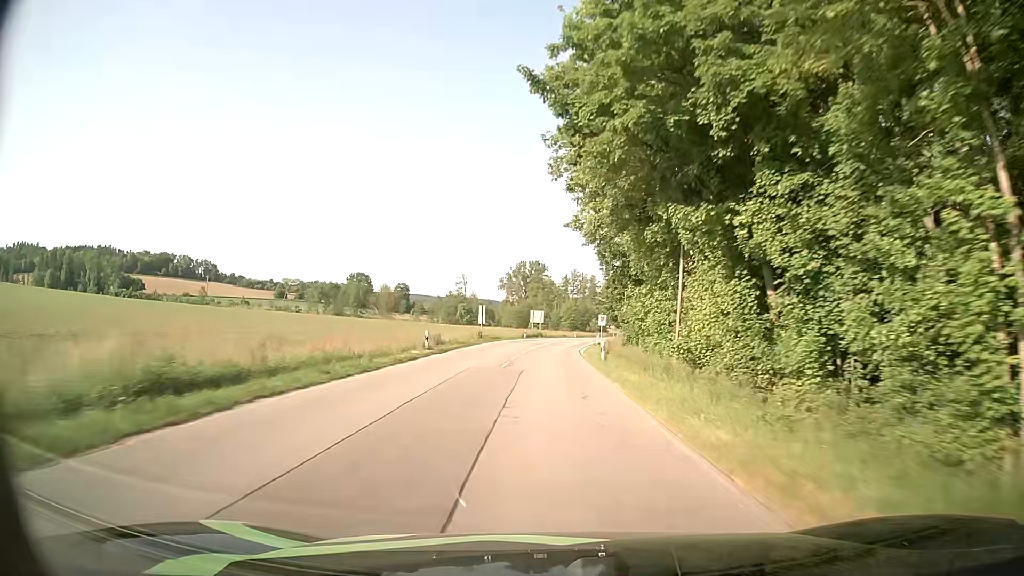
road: secondary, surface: asphalt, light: Day
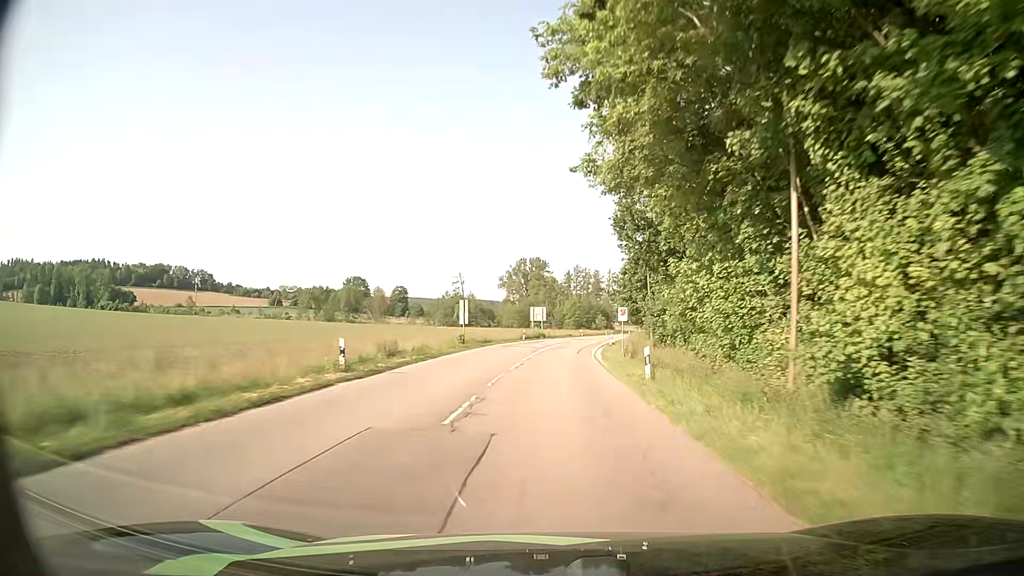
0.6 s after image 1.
(+0.1, +12.9) m; 0°
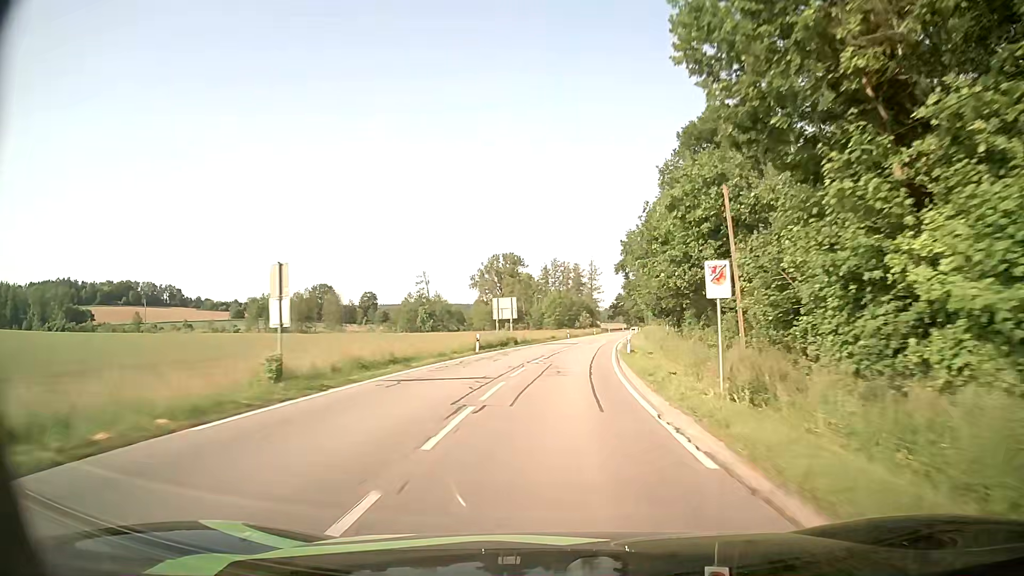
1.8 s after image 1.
(+0.3, +25.9) m; +2°
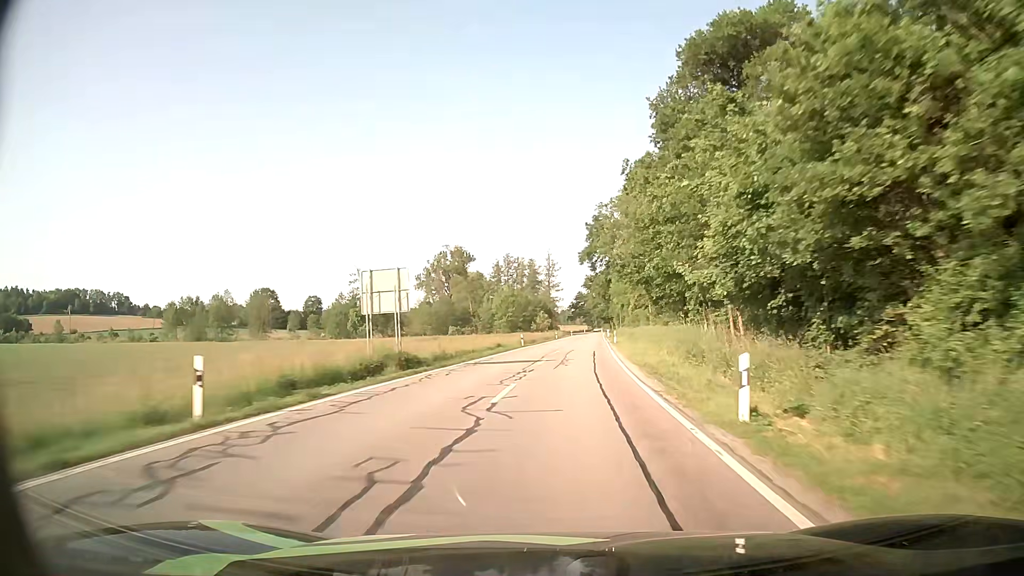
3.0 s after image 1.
(+0.6, +26.3) m; +3°
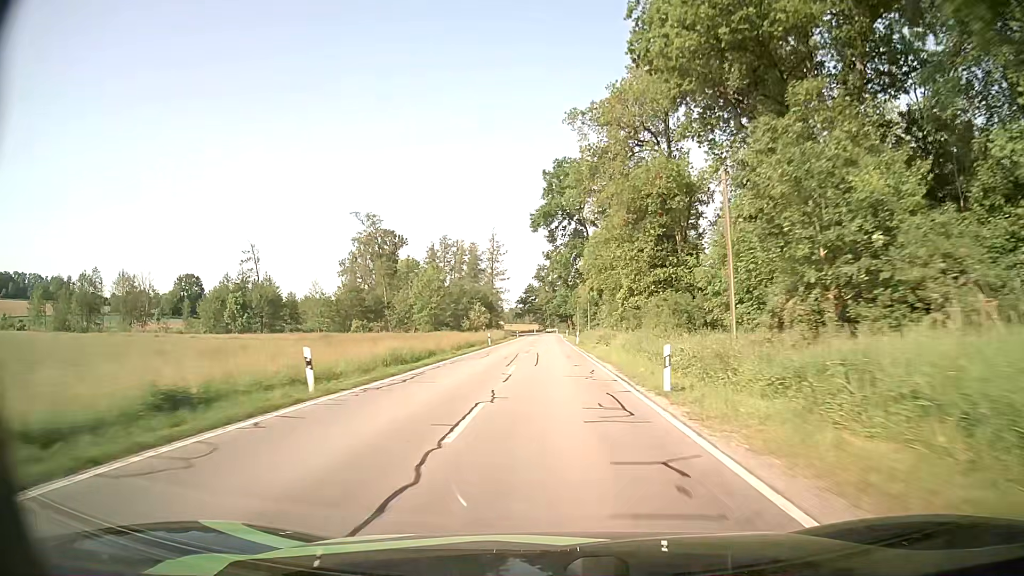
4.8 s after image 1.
(+1.7, +40.1) m; +4°
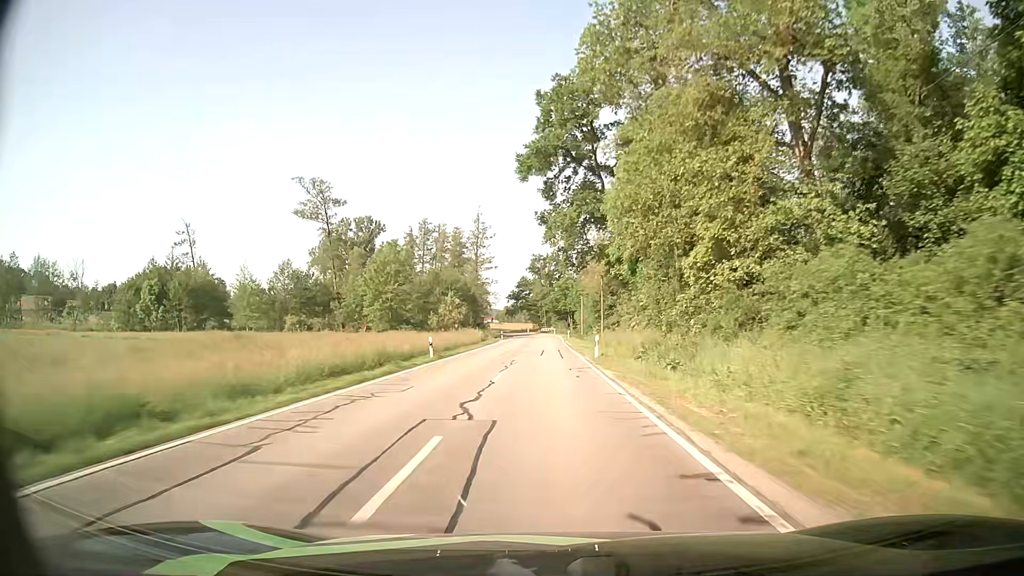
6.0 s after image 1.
(+0.1, +27.1) m; +1°
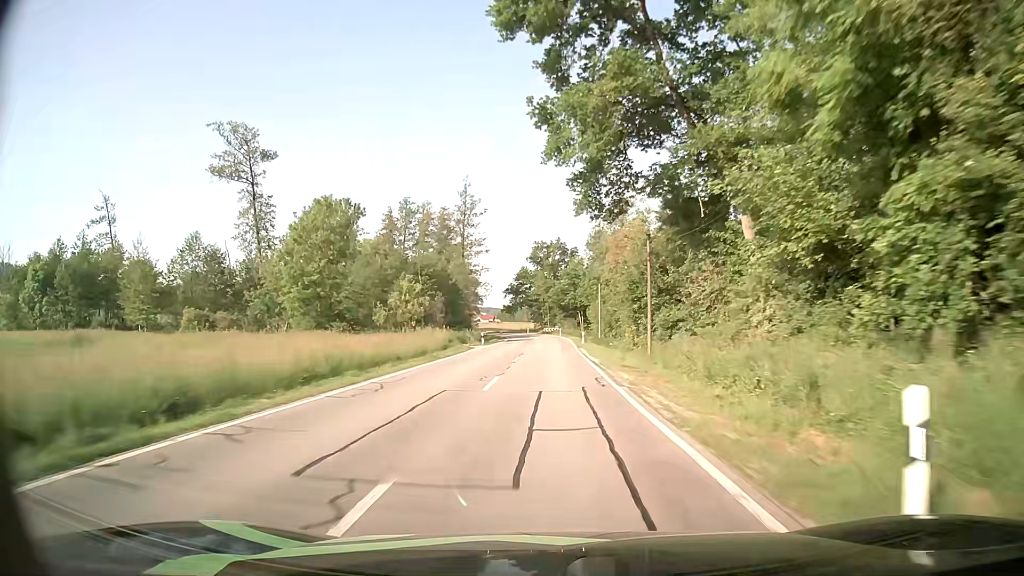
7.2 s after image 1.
(-0.1, +26.5) m; -1°
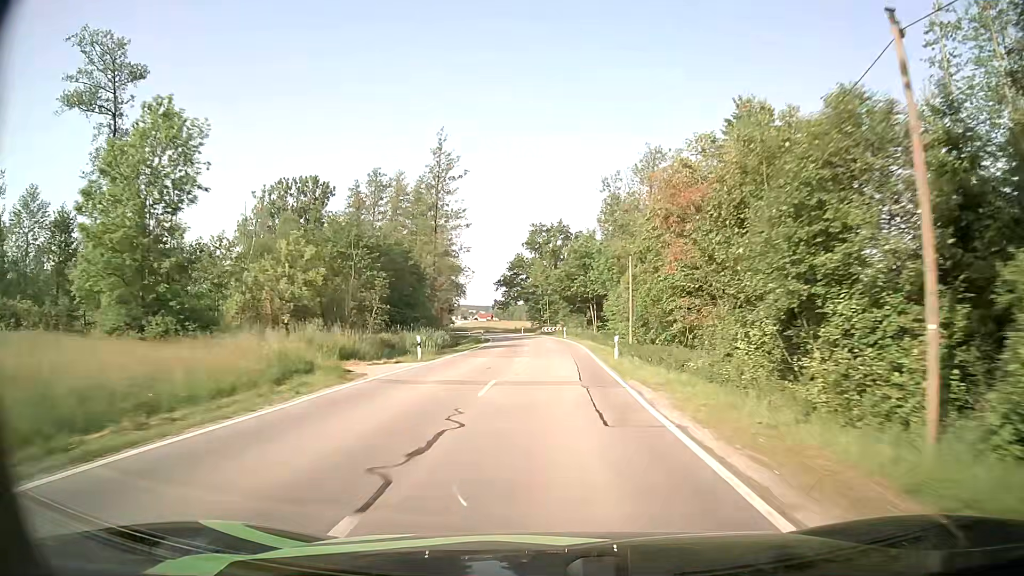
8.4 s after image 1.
(+0.1, +25.7) m; 0°
